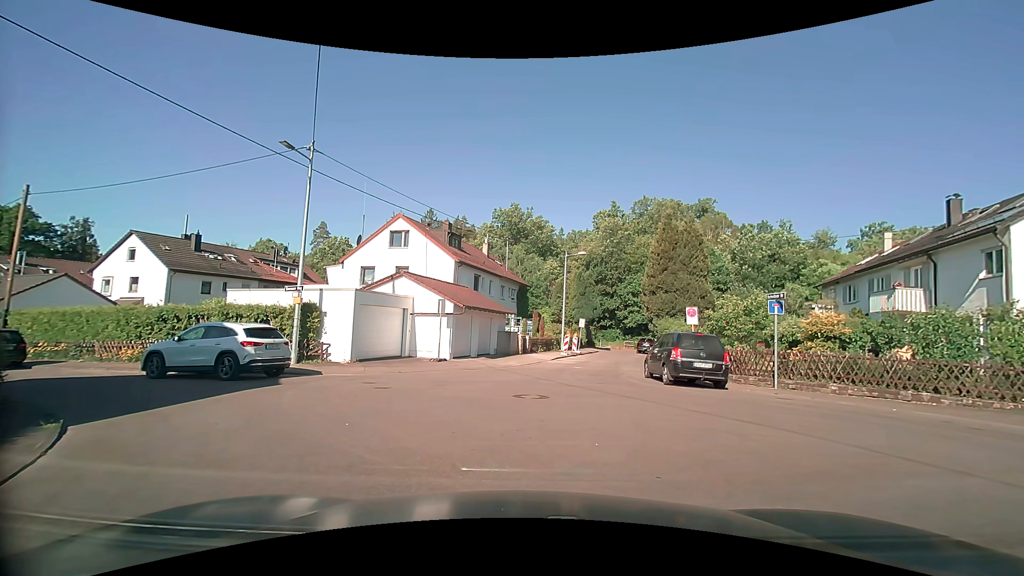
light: Day
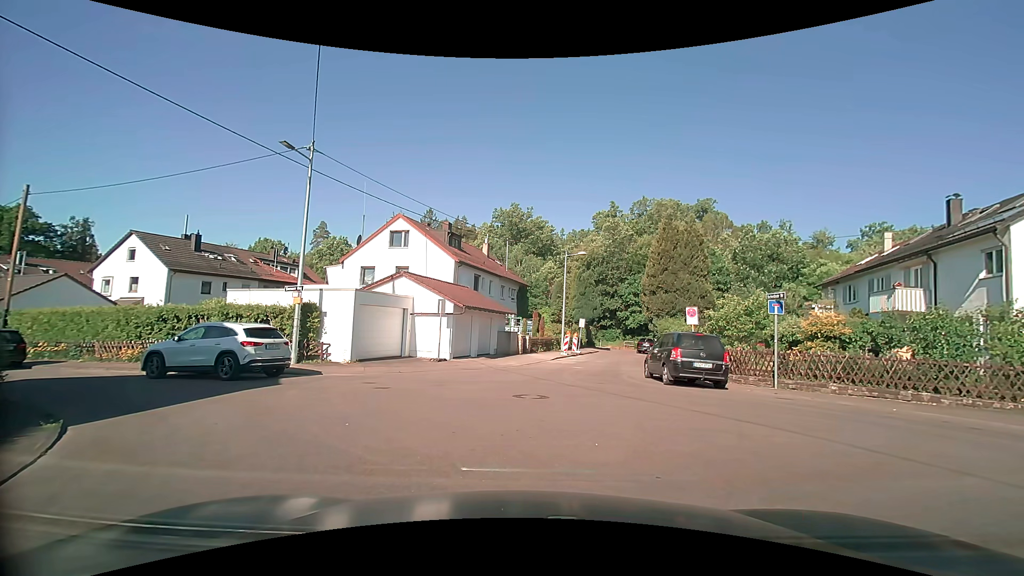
(0.0, 0.0) m; 0°
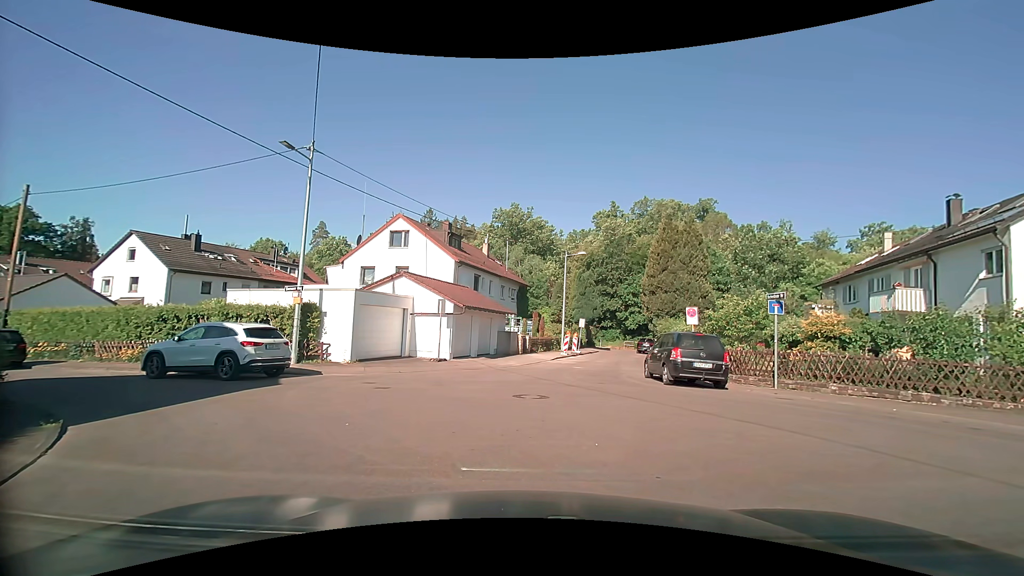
(0.0, 0.0) m; 0°
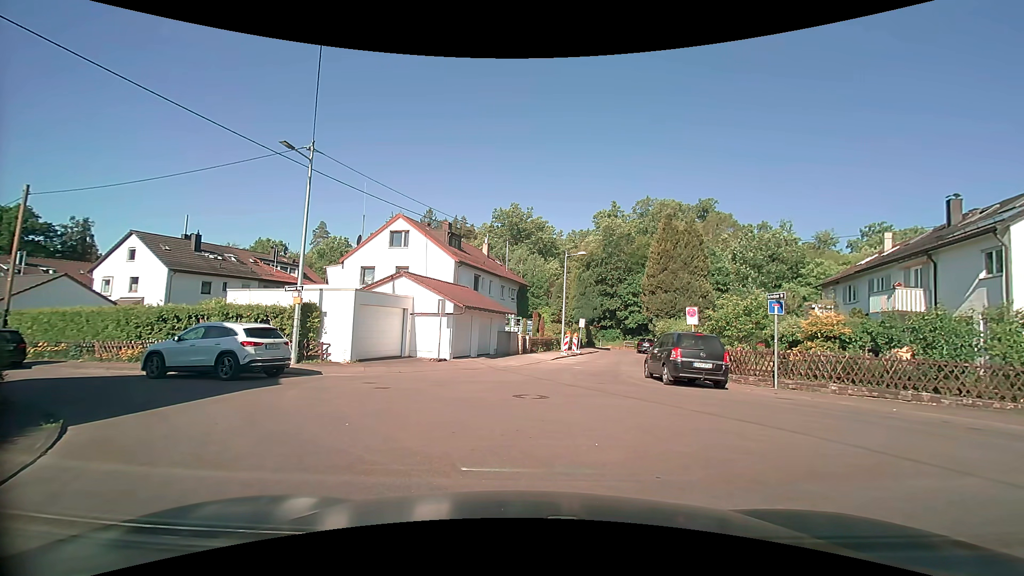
(0.0, 0.0) m; 0°
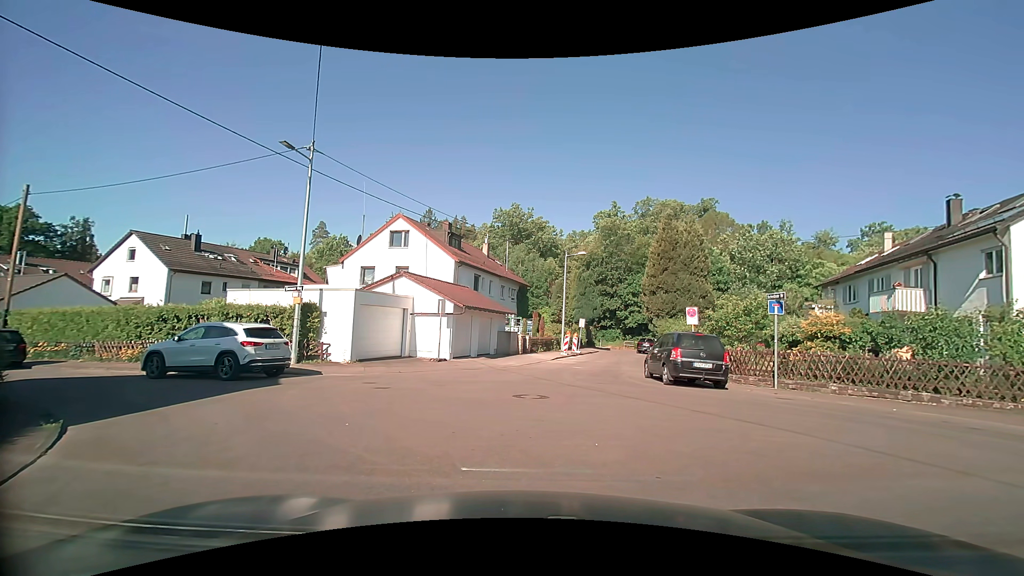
(0.0, 0.0) m; 0°
